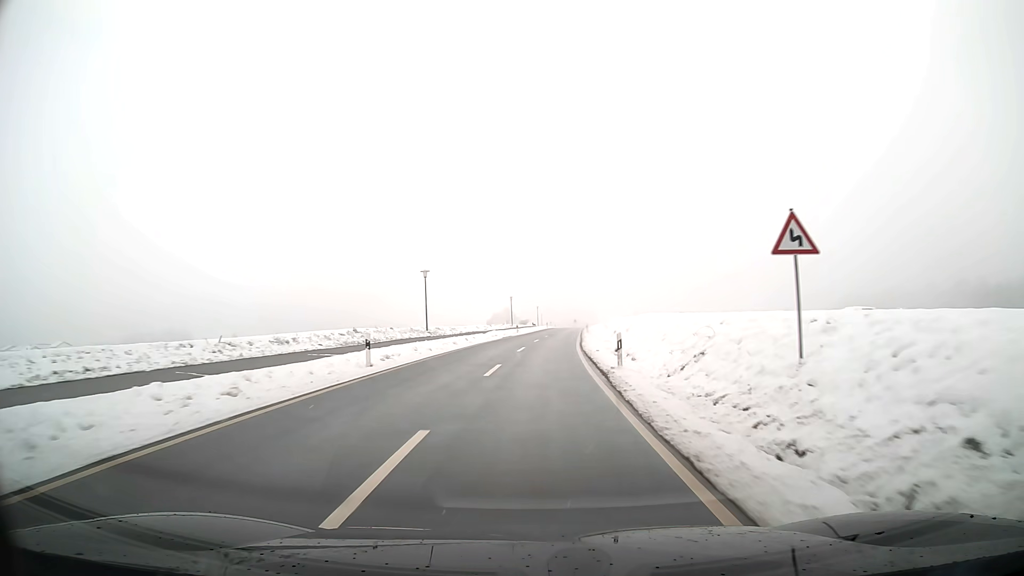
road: tertiary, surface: asphalt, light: Day
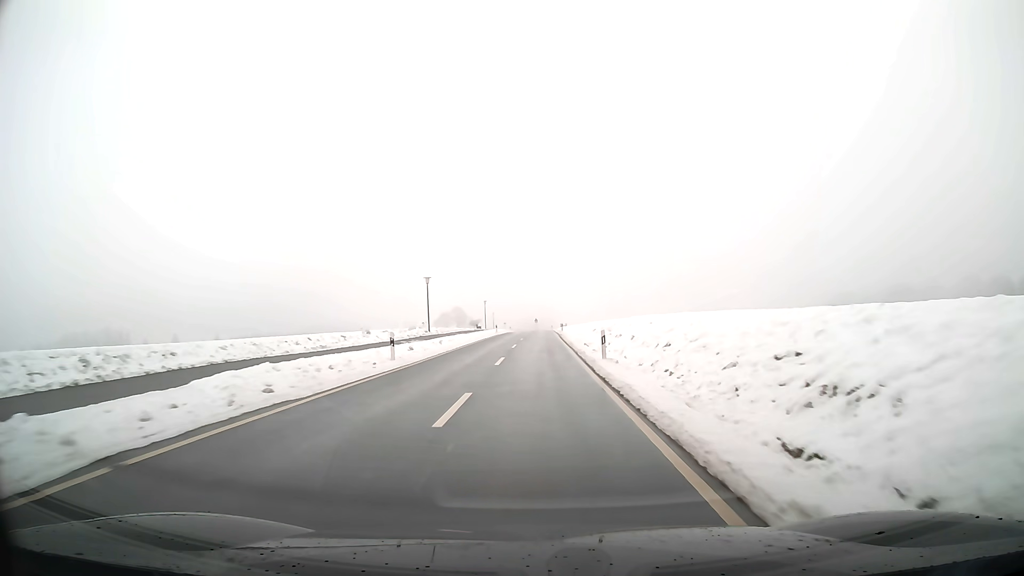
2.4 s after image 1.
(+1.4, +43.4) m; +3°
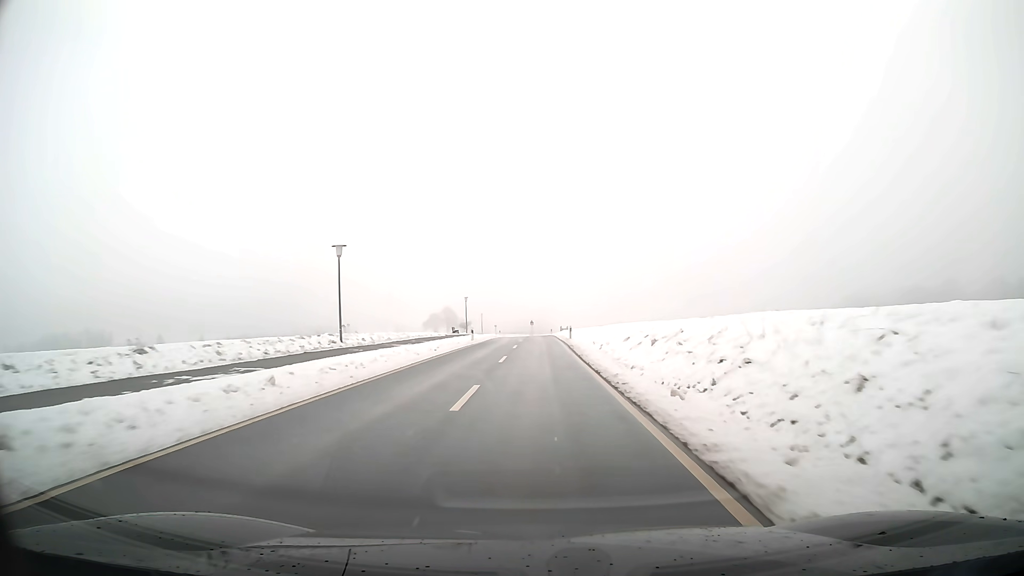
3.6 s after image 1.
(0.0, +22.4) m; 0°
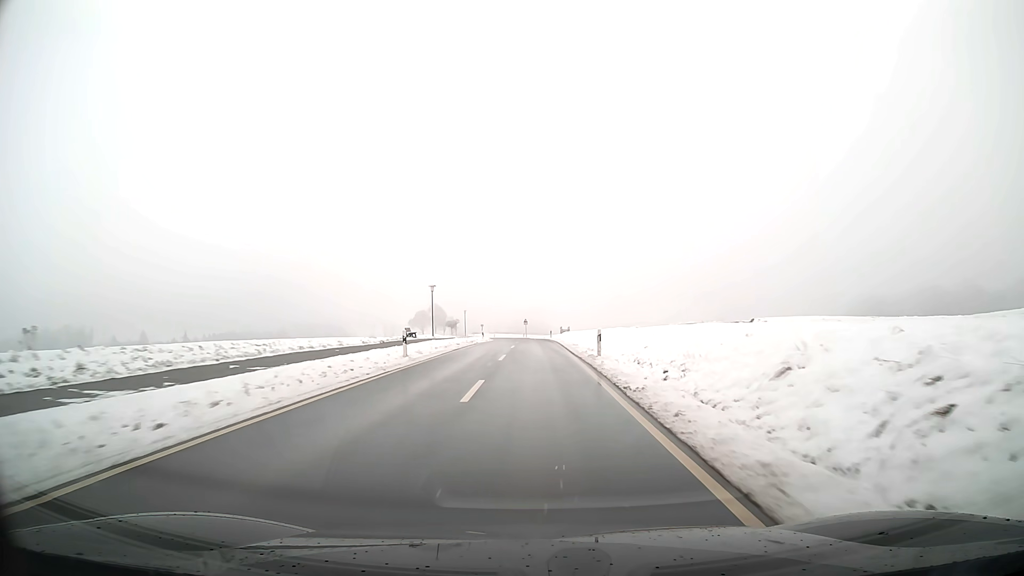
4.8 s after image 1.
(+0.1, +22.7) m; +1°
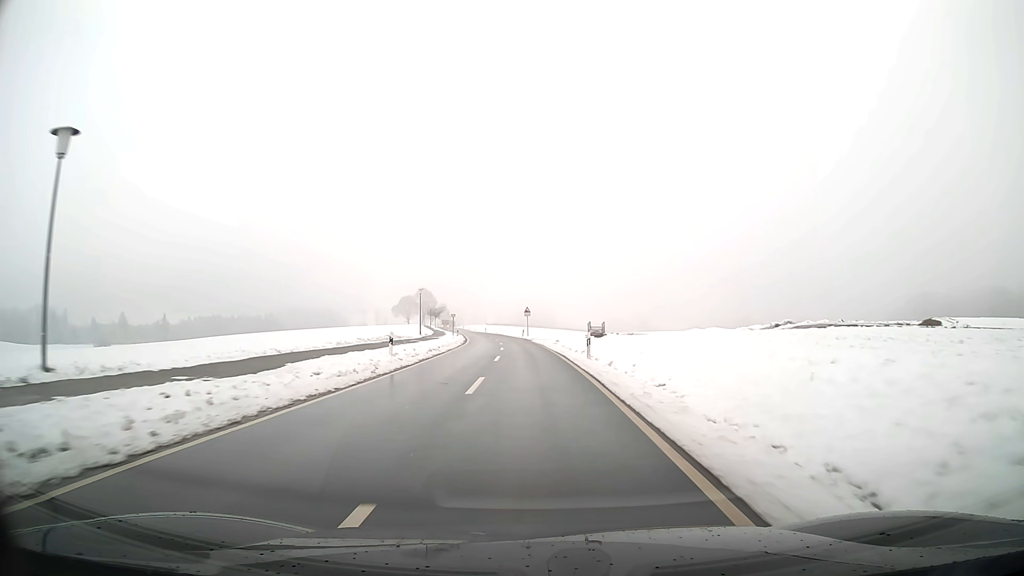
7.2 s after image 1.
(-0.2, +46.0) m; -1°
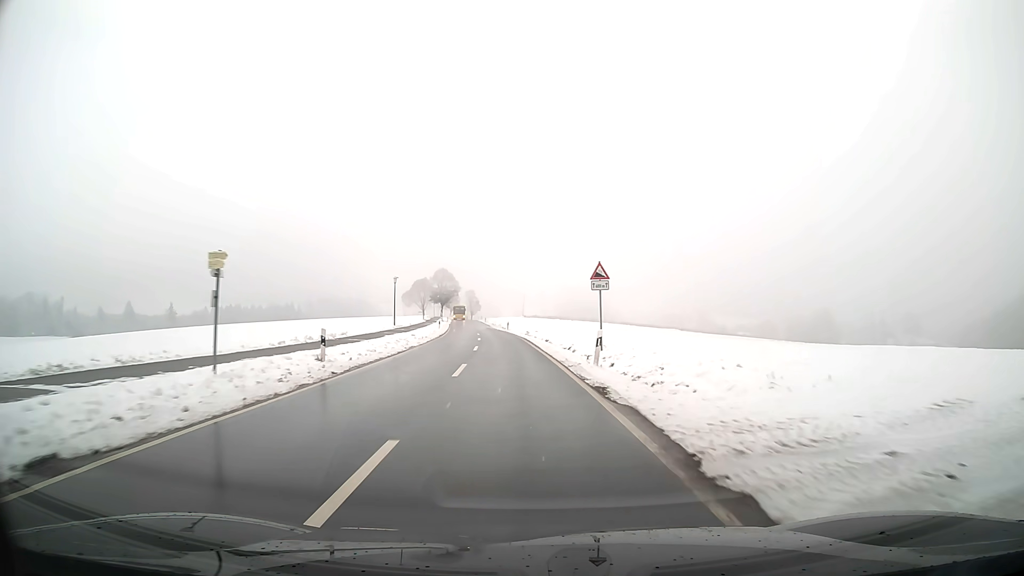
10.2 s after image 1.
(-1.6, +57.0) m; -4°
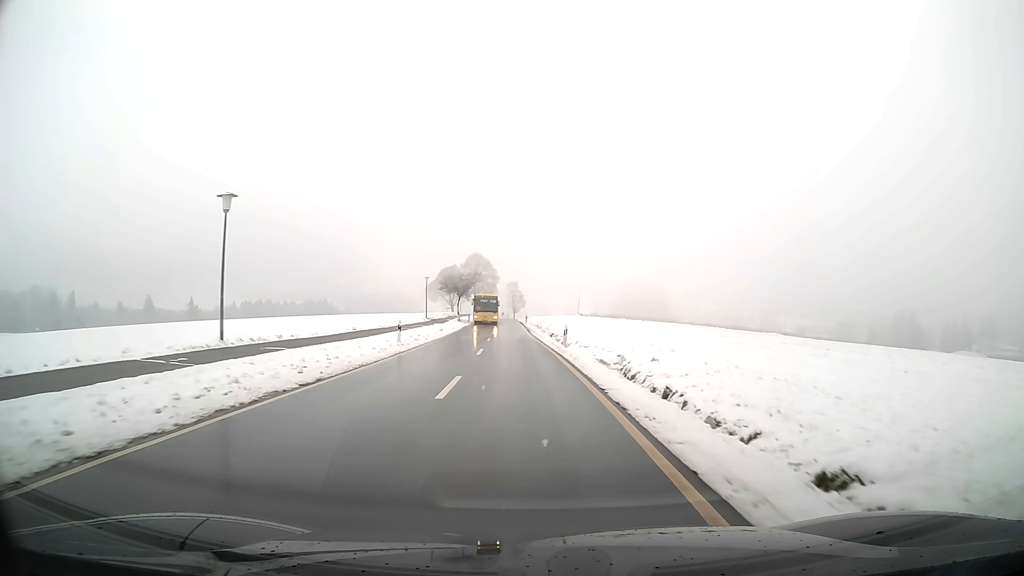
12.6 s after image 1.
(-1.6, +39.7) m; -4°
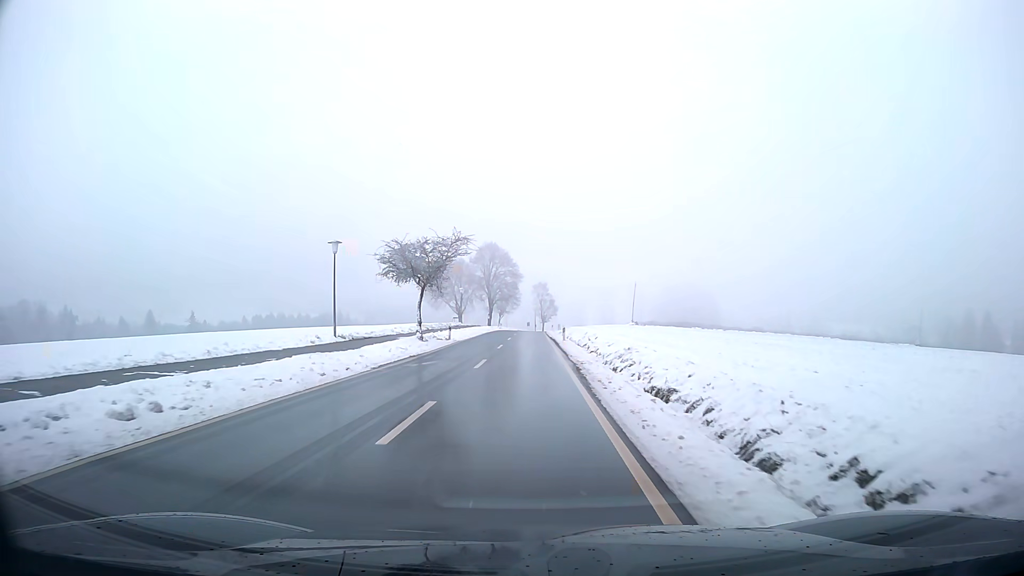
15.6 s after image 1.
(-0.8, +39.0) m; -3°
